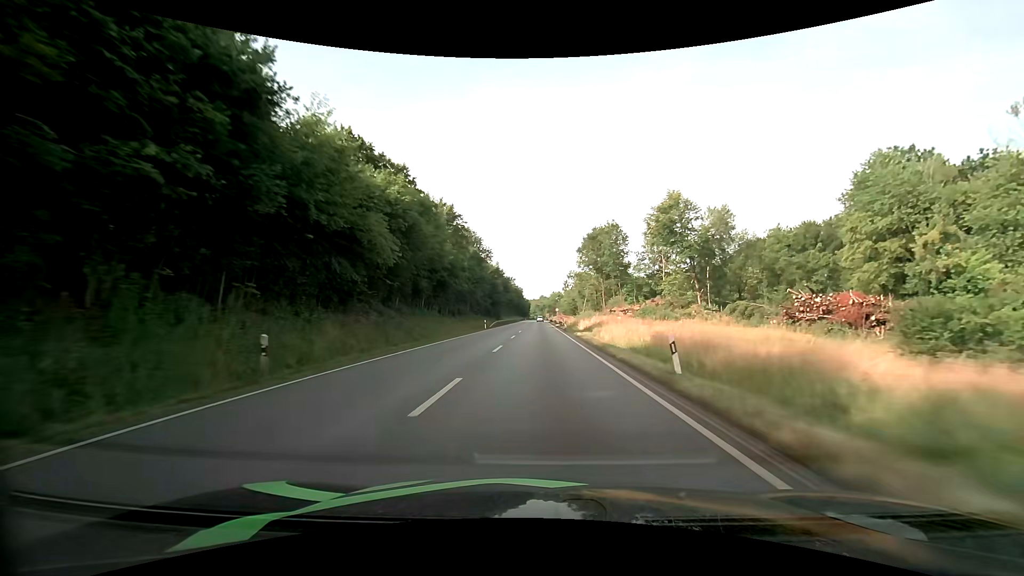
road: primary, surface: asphalt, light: Day
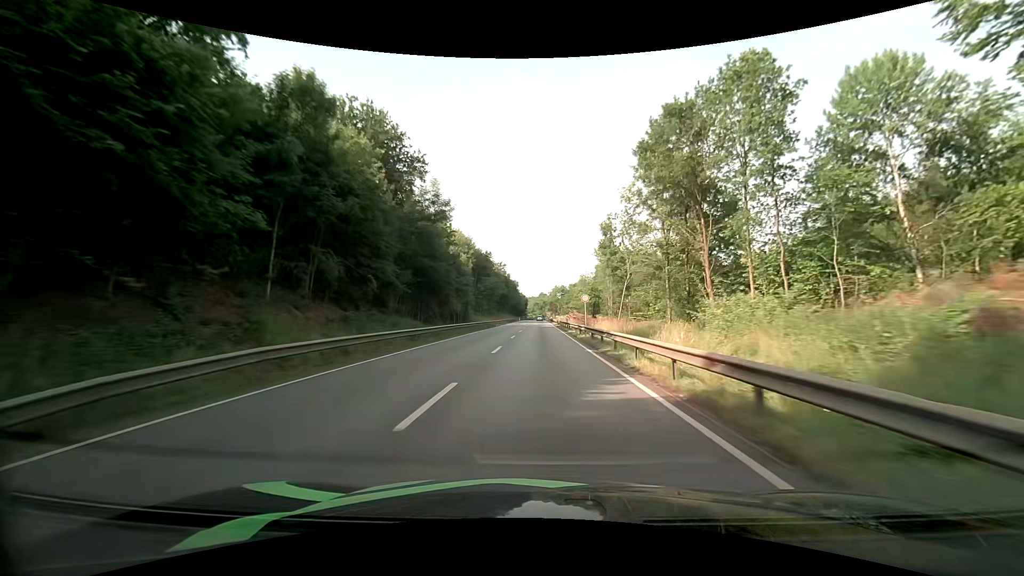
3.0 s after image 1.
(-0.1, +61.0) m; 0°
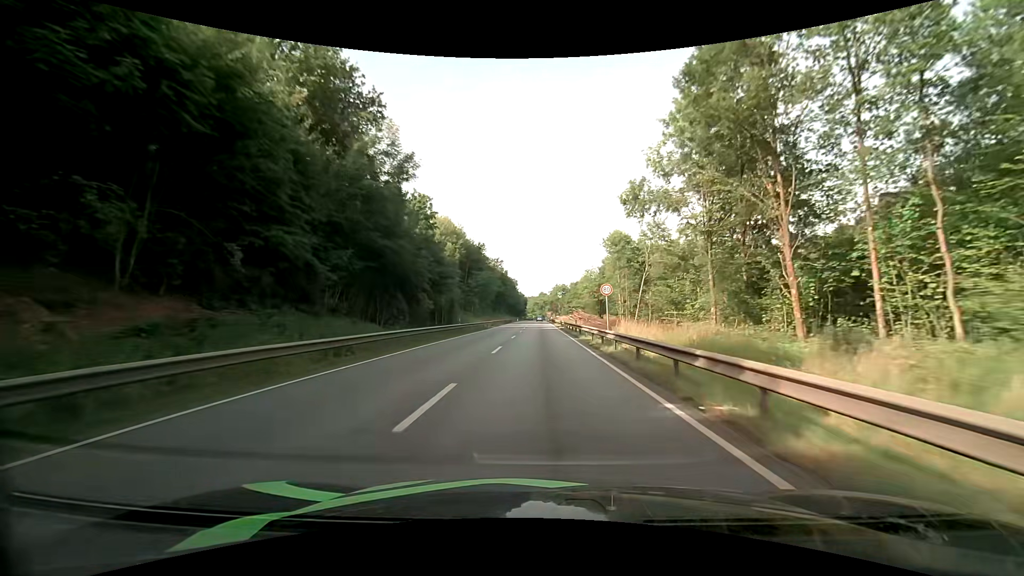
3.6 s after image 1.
(0.0, +12.2) m; 0°
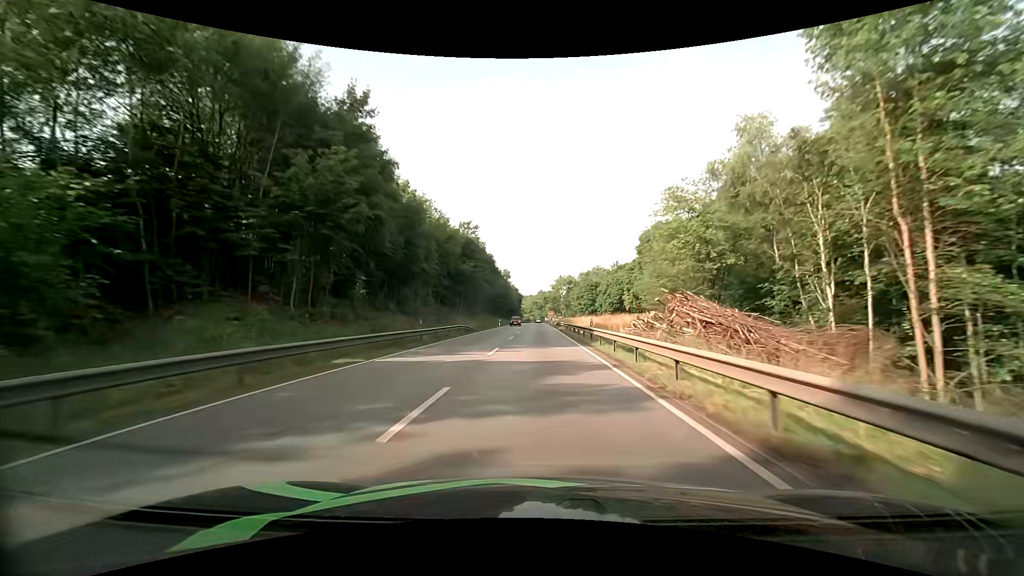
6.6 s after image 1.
(-0.1, +60.8) m; 0°
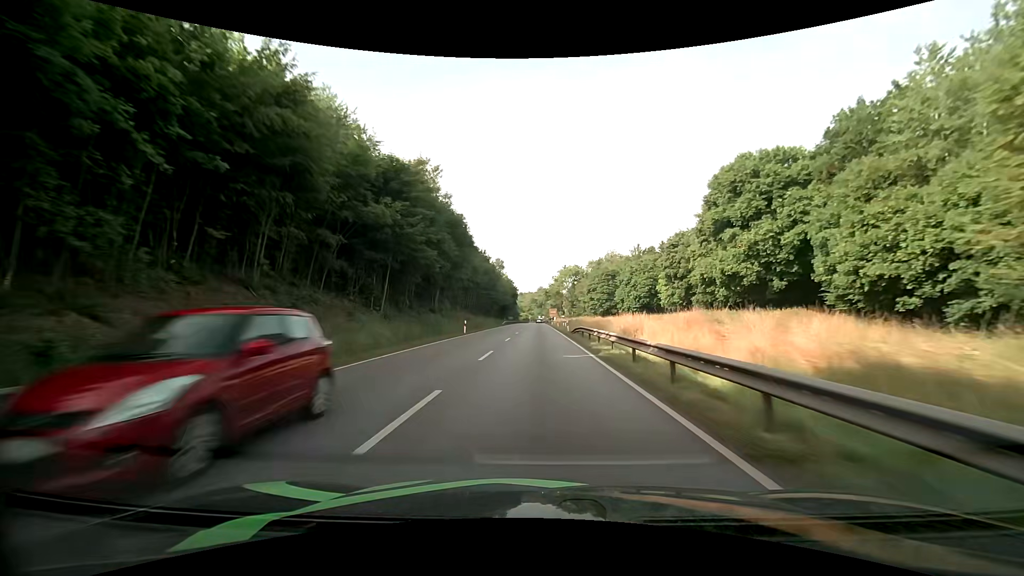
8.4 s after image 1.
(-0.2, +36.3) m; 0°
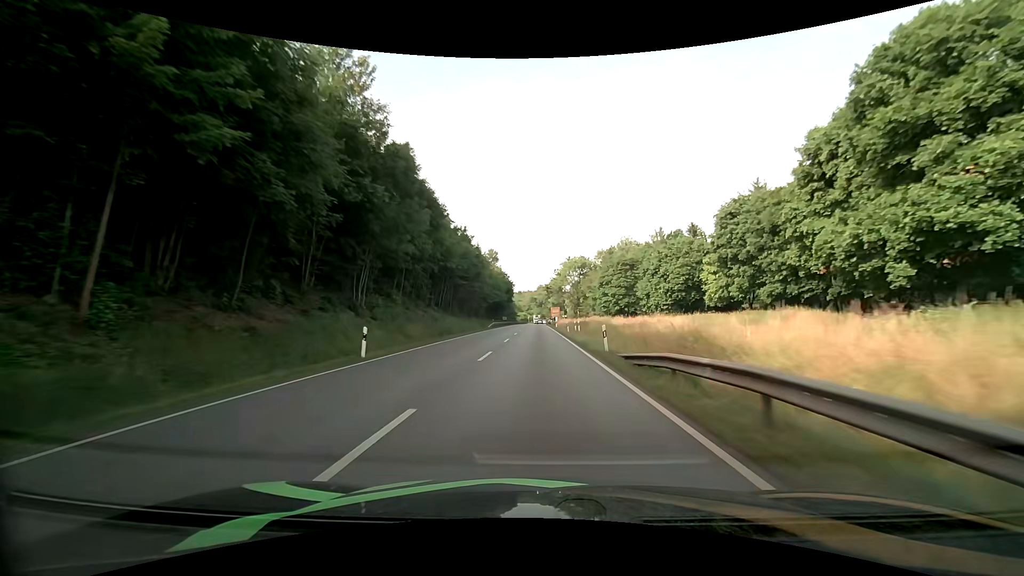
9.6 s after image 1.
(-0.1, +24.2) m; 0°
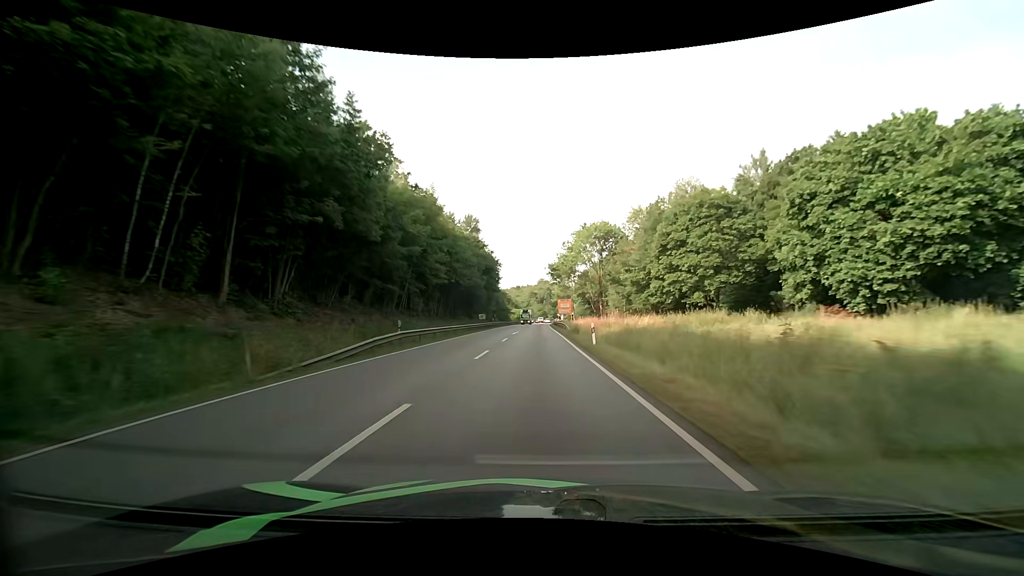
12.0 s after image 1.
(-0.1, +48.4) m; 0°
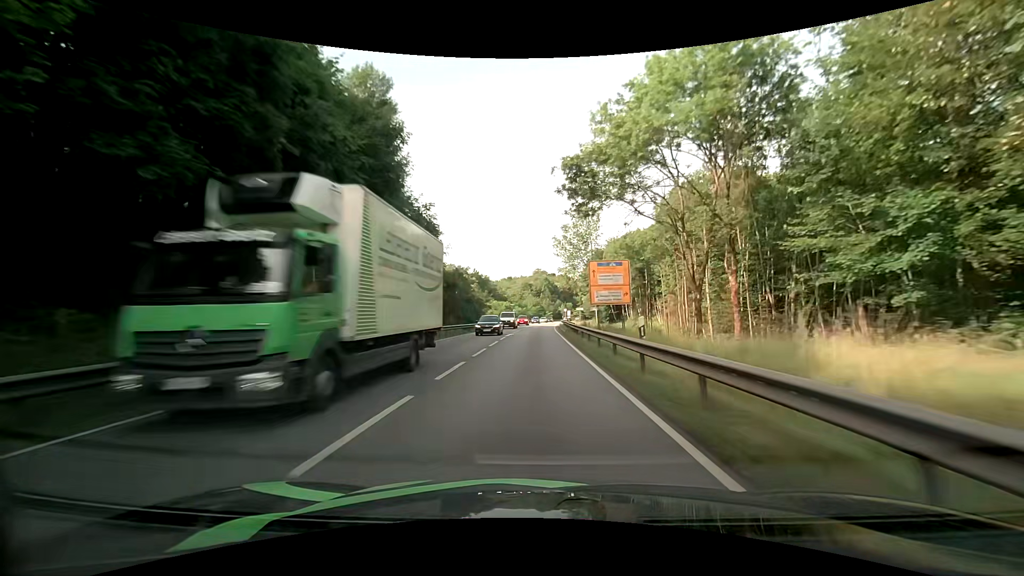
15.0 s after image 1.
(-0.1, +60.1) m; 0°
(0, +10) (0, +20) (0, +30) (0, +40) (0, +50) (0, +60) (0, +70) (+1, +80) (+1, +90) (+2, +100) m
